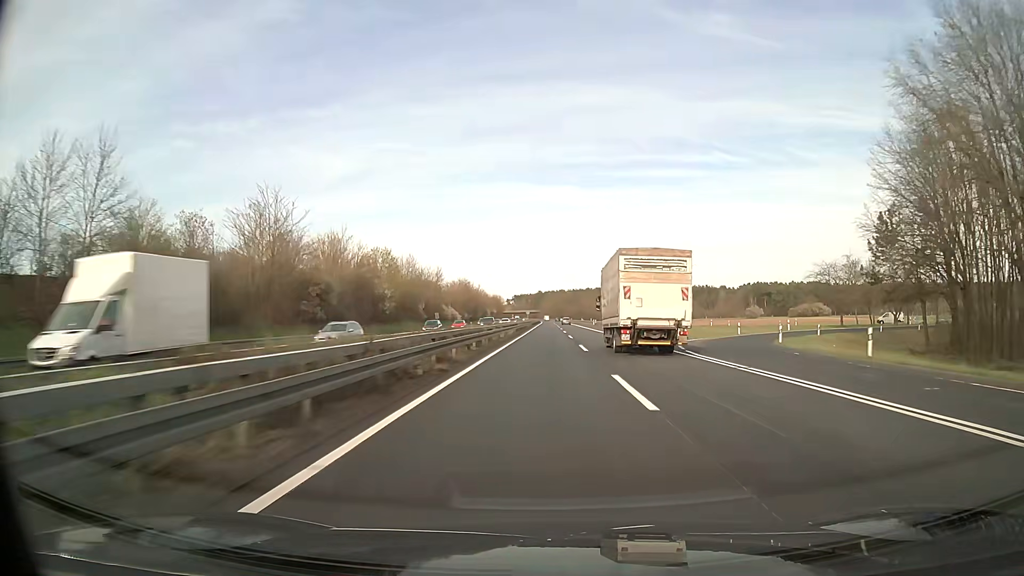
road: trunk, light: Day
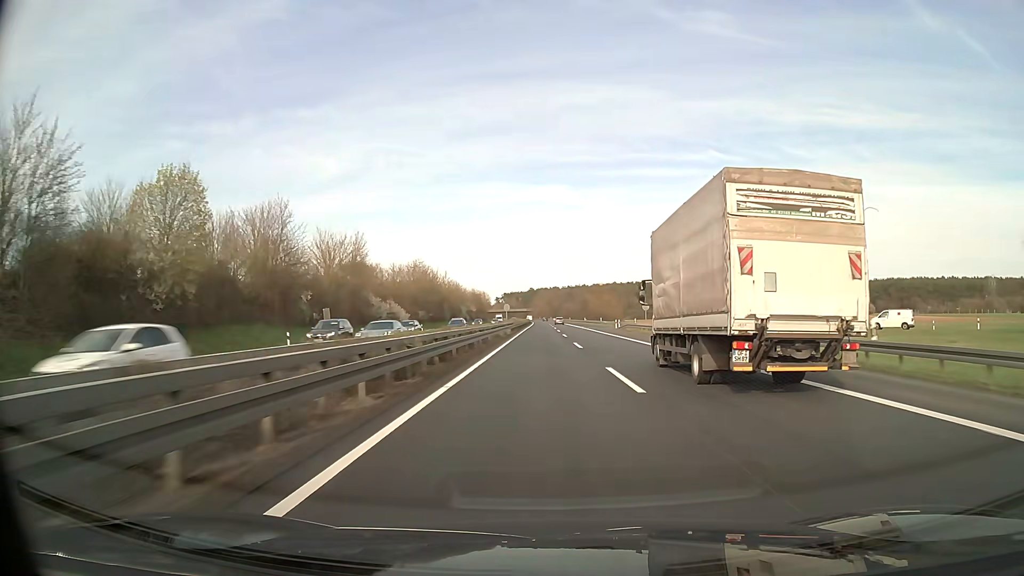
(+0.3, +51.9) m; +1°
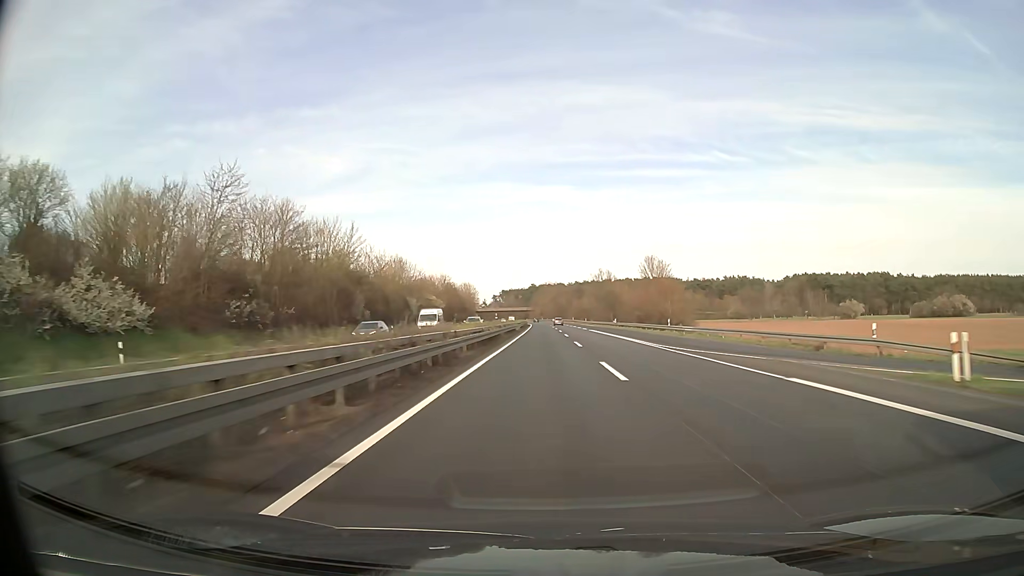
(0.0, +69.5) m; 0°
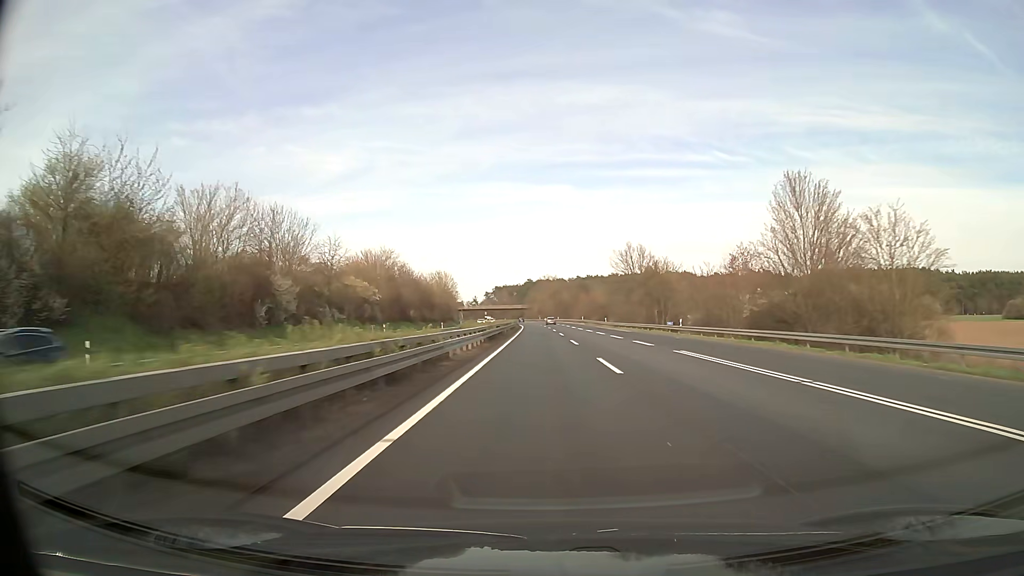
(0.0, +52.2) m; 0°
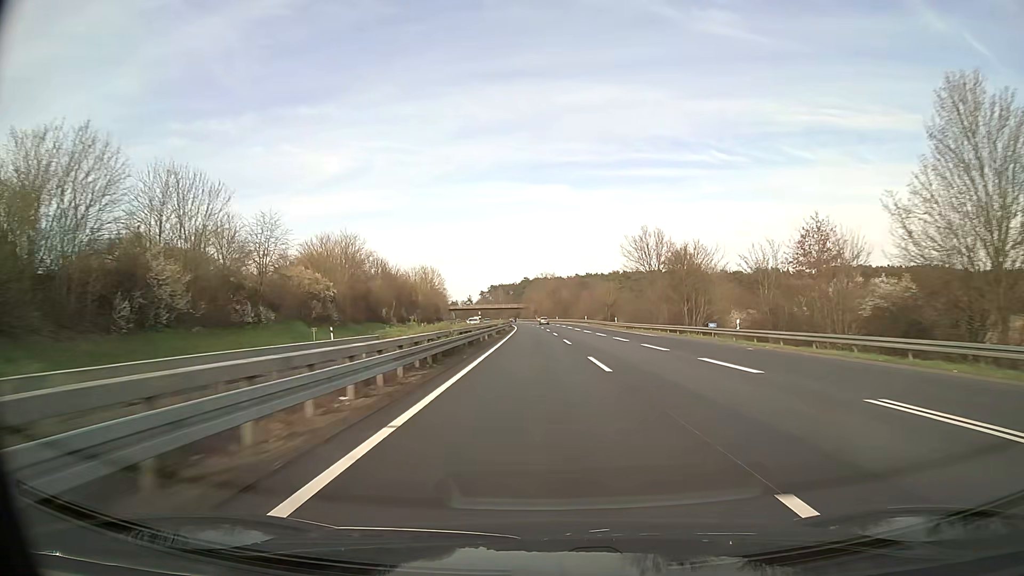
(0.0, +17.4) m; 0°
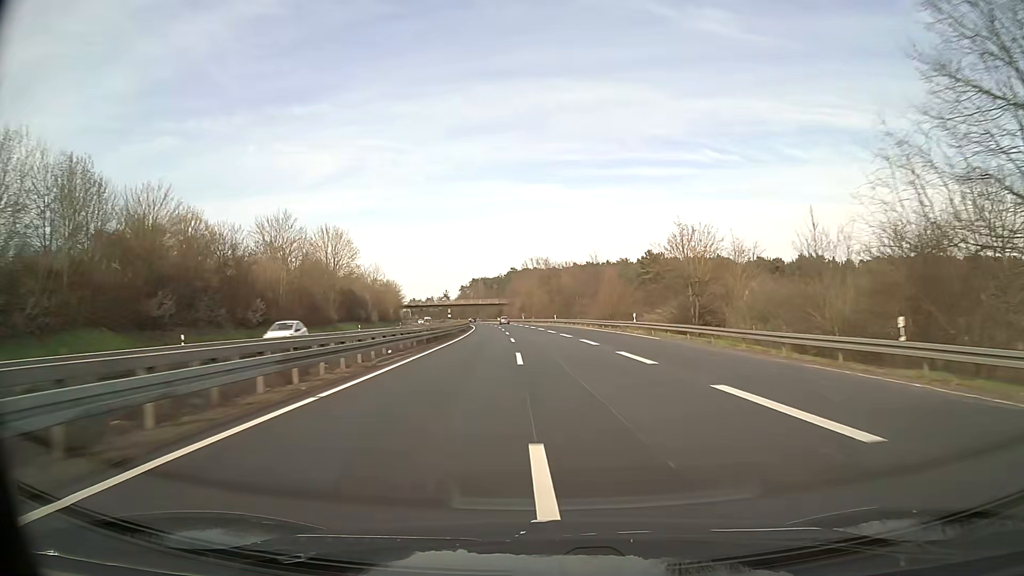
(+0.5, +69.7) m; +1°
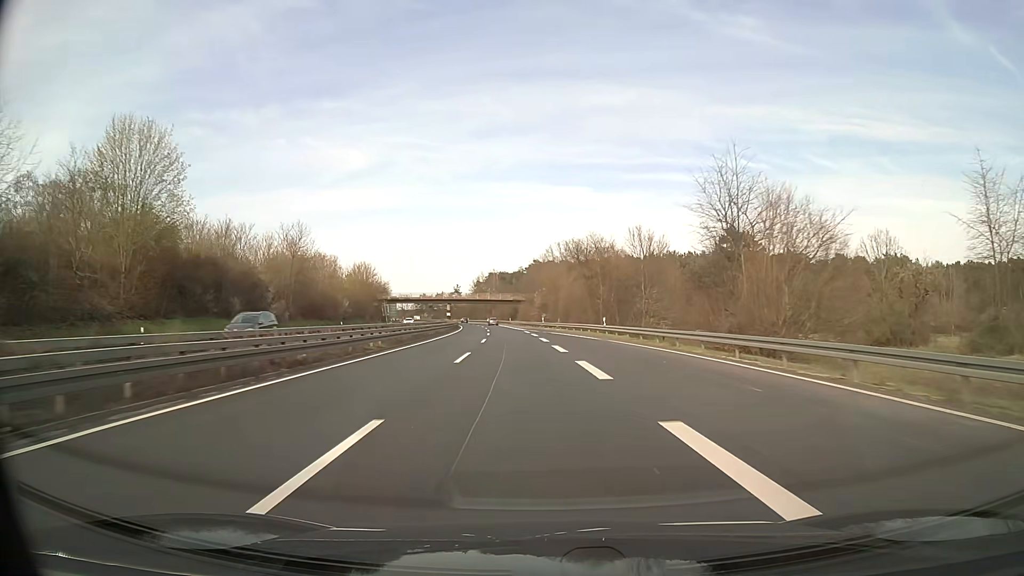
(-0.8, +52.3) m; -2°
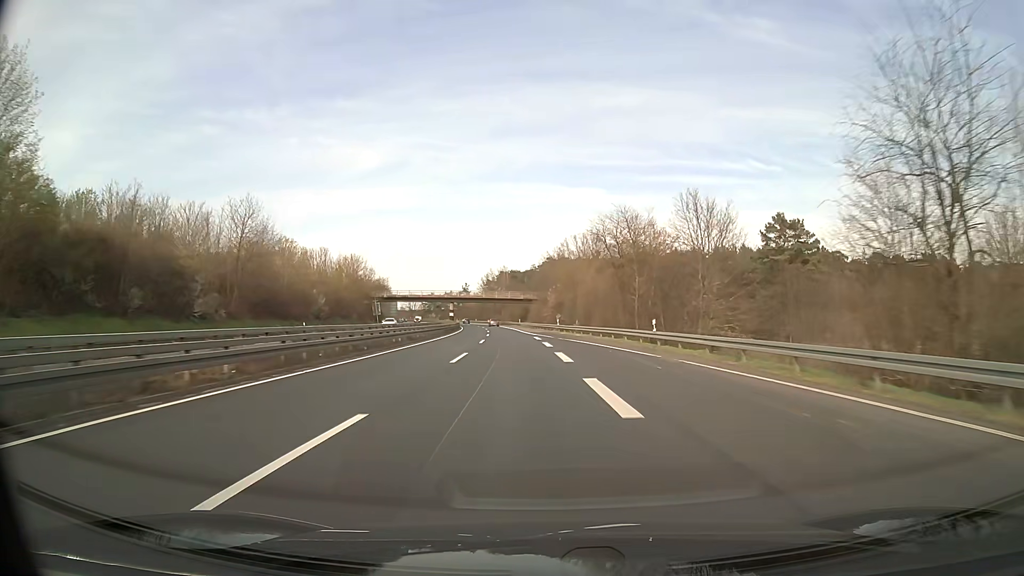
(-0.2, +17.4) m; -1°
(0, +10) (0, +20) (0, +30) (-1, +40) (-1, +50) (-2, +60) (-3, +70) (-4, +80) (-5, +90) (-6, +100) m
